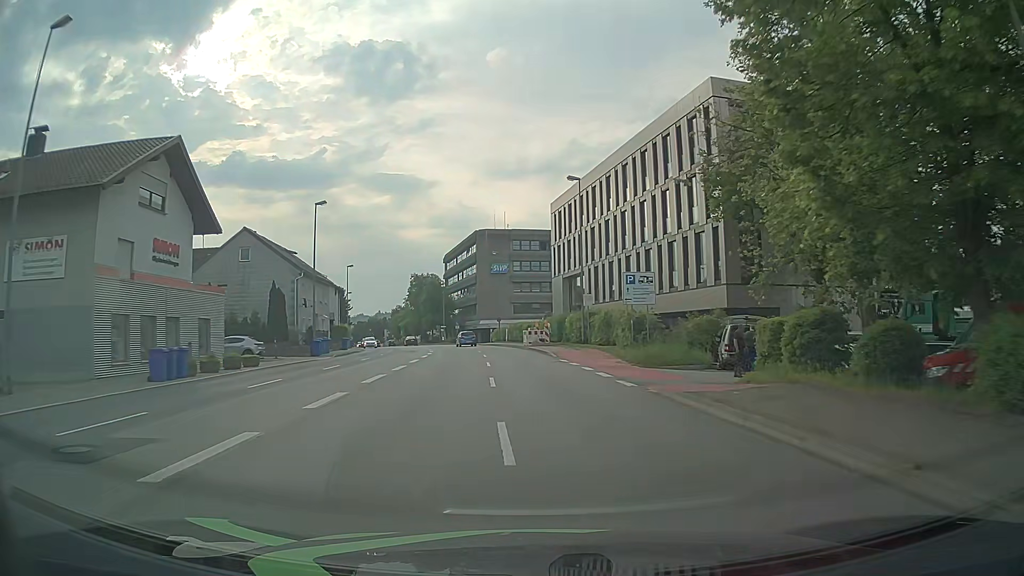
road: primary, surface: asphalt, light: Day
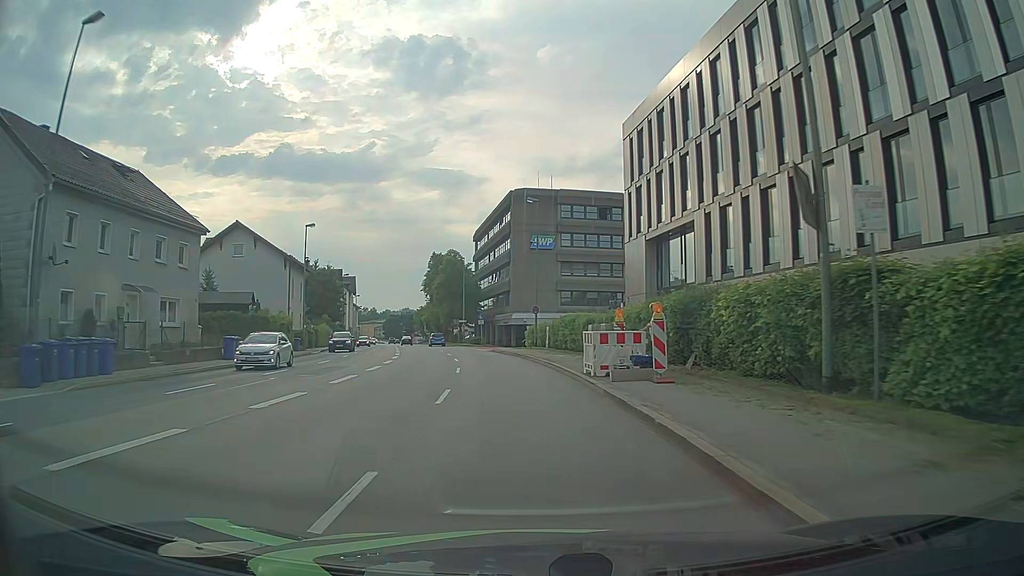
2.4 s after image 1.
(-0.5, +30.5) m; -4°
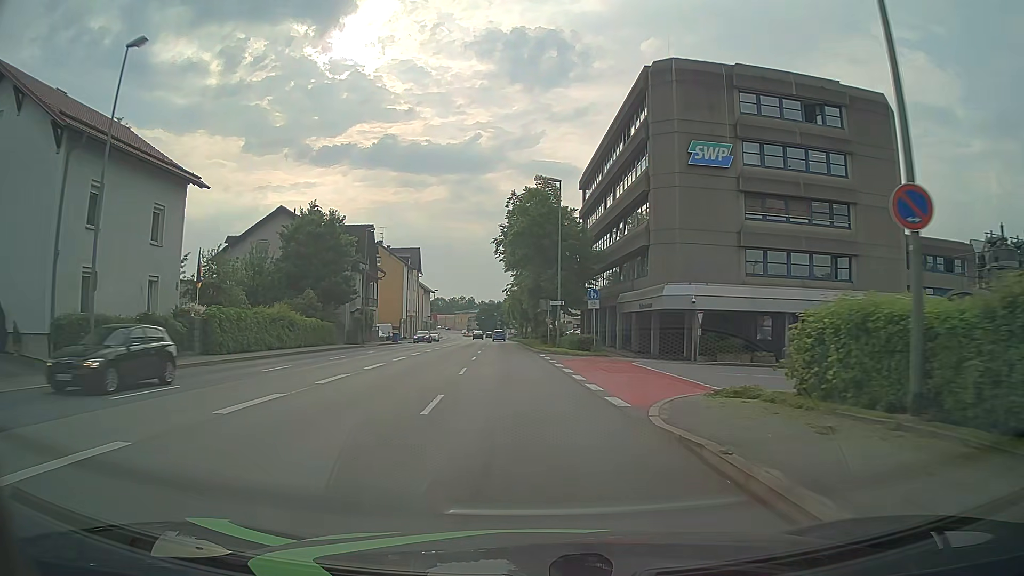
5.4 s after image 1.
(-2.9, +38.2) m; -9°
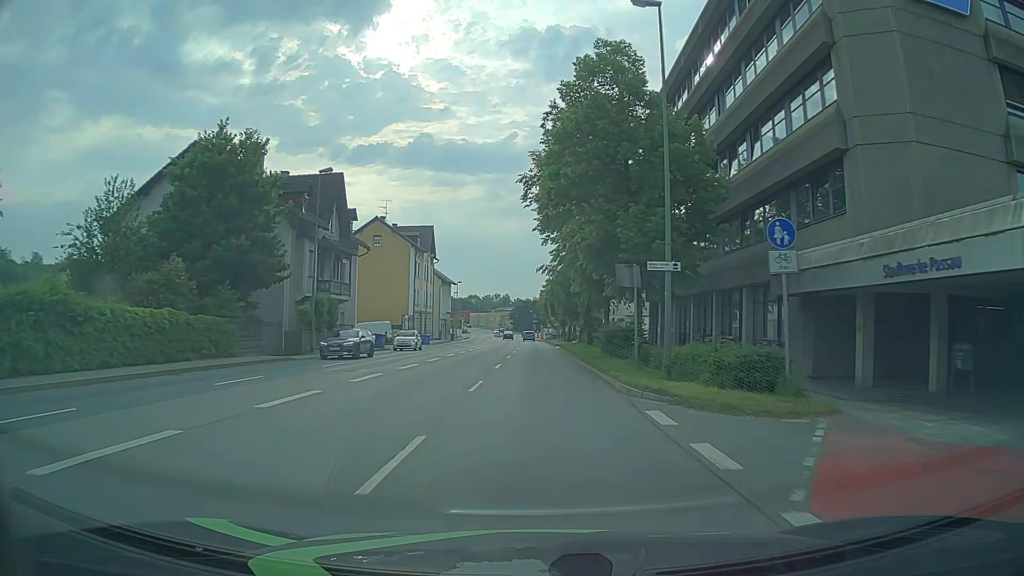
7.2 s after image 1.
(-0.6, +23.1) m; -3°
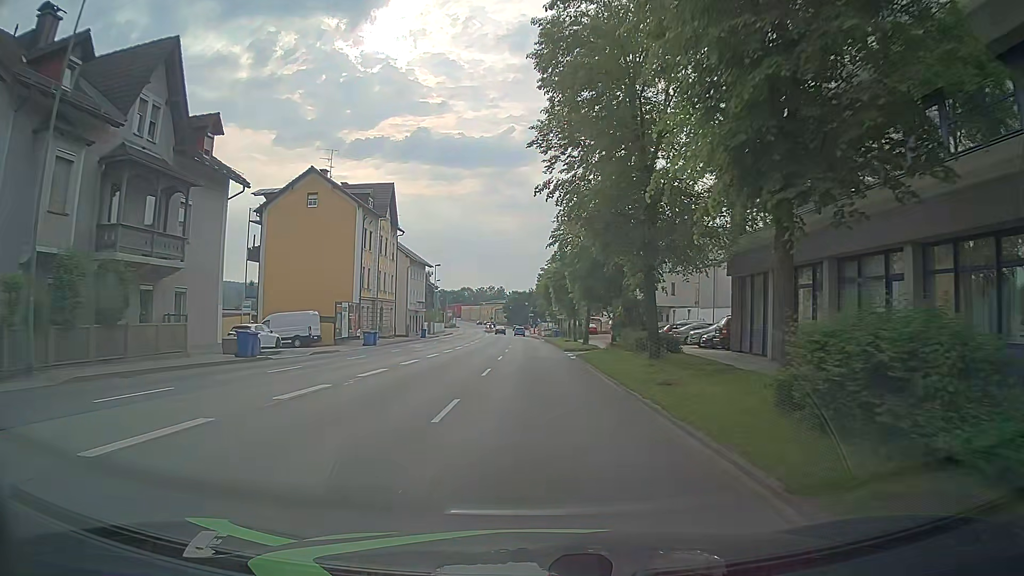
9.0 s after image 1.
(0.0, +23.1) m; 0°
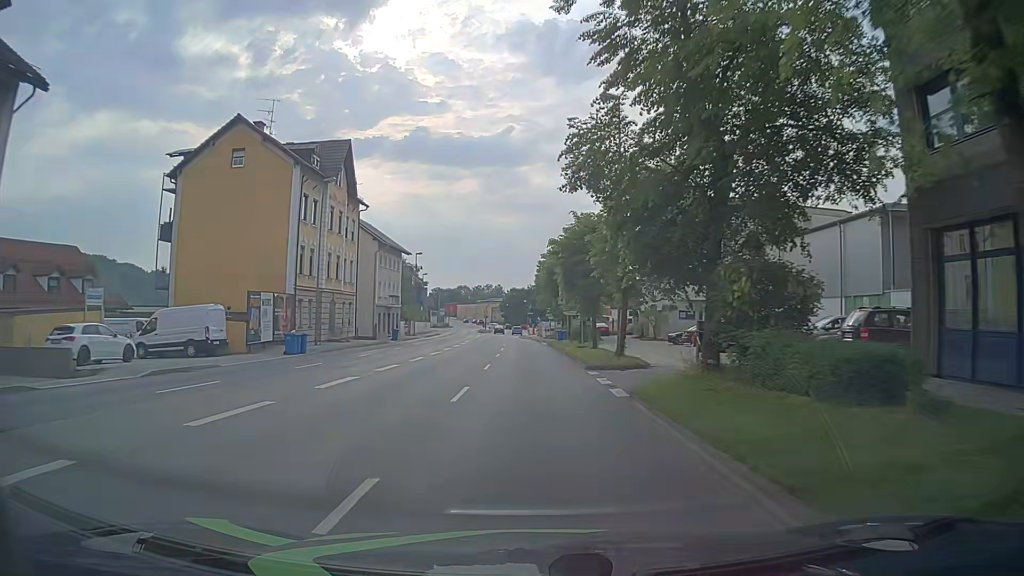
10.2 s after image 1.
(-0.1, +15.4) m; 0°
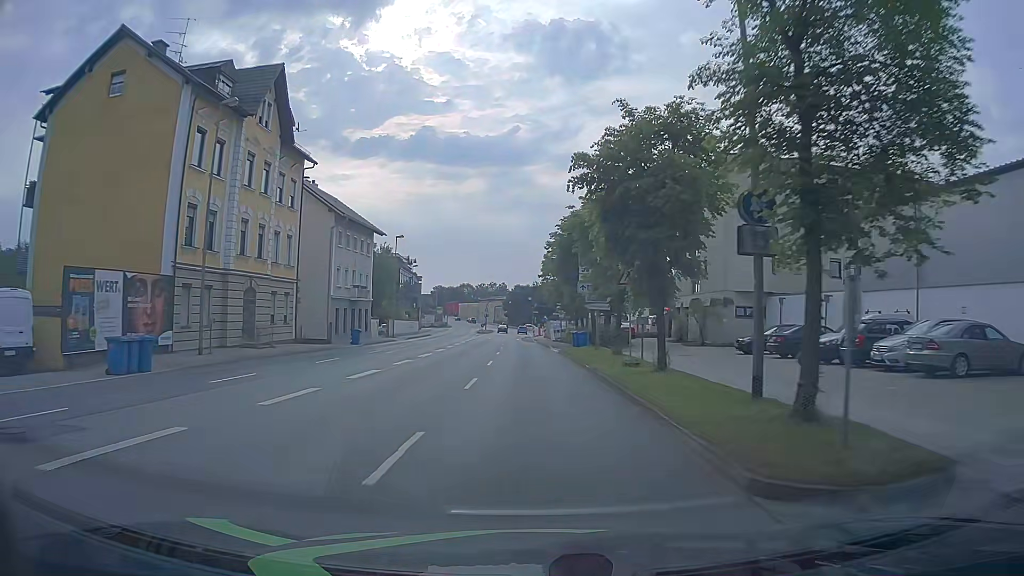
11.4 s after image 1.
(0.0, +15.4) m; 0°
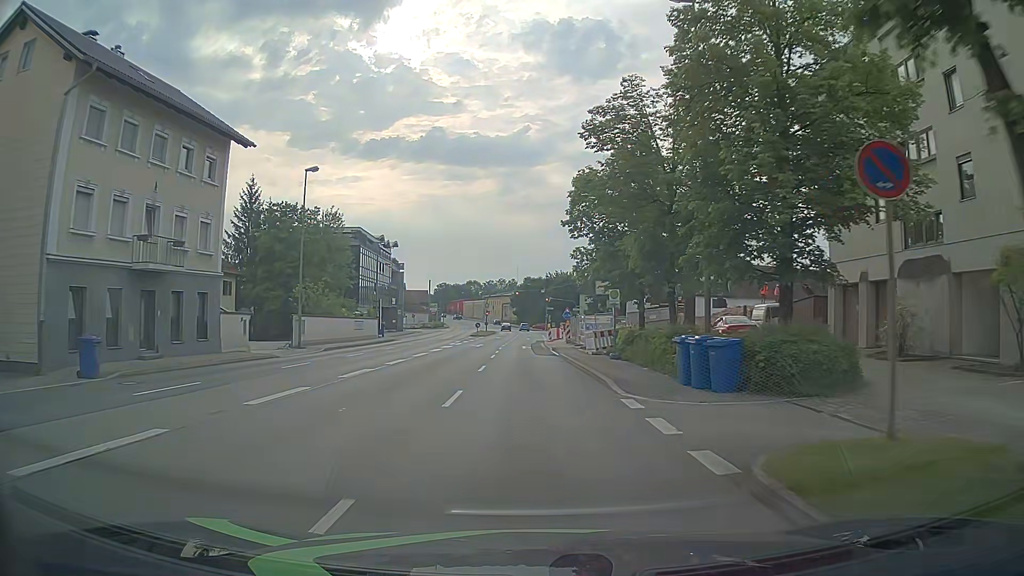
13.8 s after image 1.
(-0.4, +30.6) m; -1°
(0, +10) (0, +20) (-1, +30) (-1, +40) (-1, +50) (-1, +60) (-1, +70) (-1, +80) (-1, +90) (-2, +100) m
